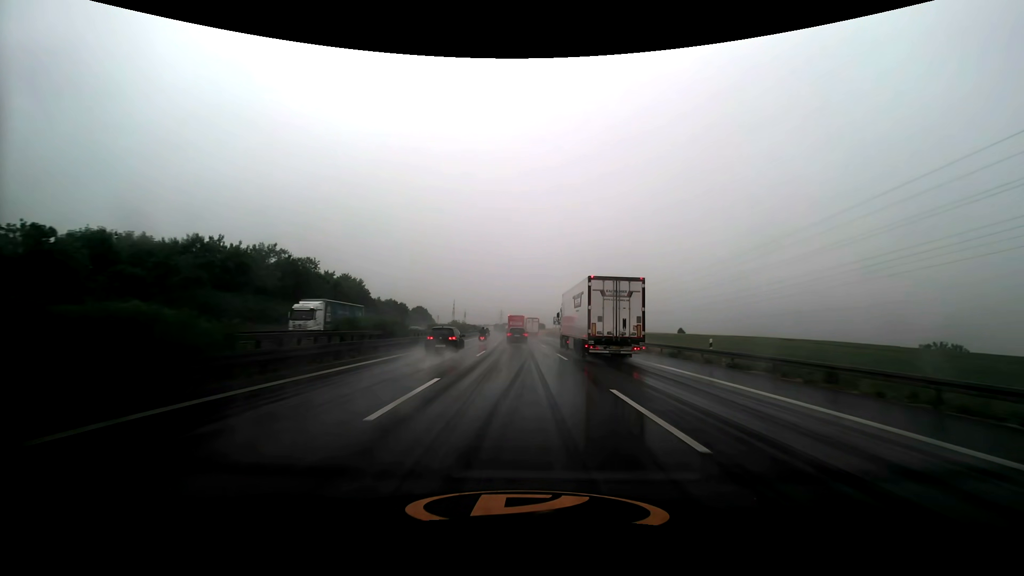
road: motorway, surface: asphalt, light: Day
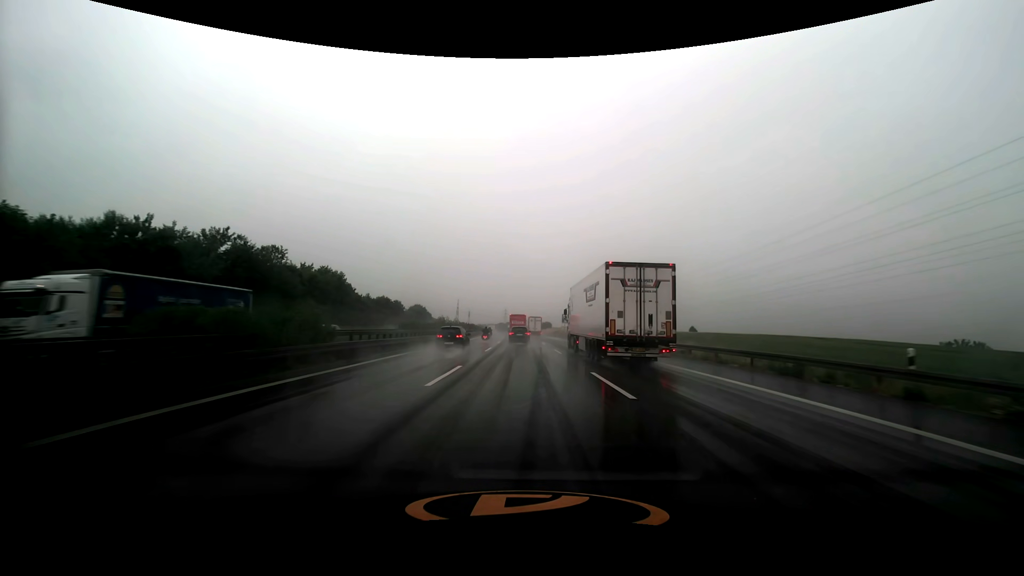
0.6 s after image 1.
(0.0, +13.9) m; -1°
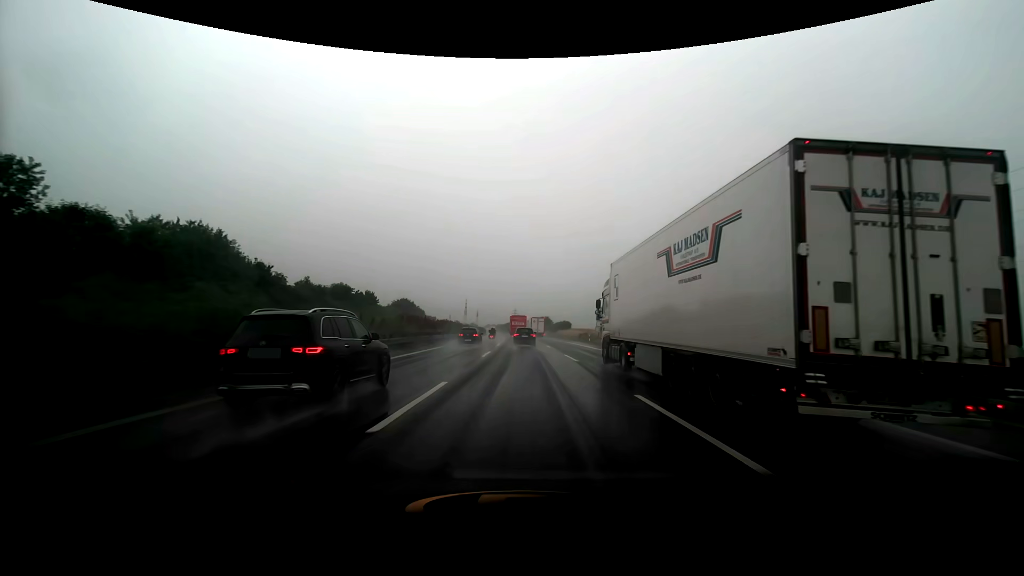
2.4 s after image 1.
(-0.5, +41.3) m; -1°
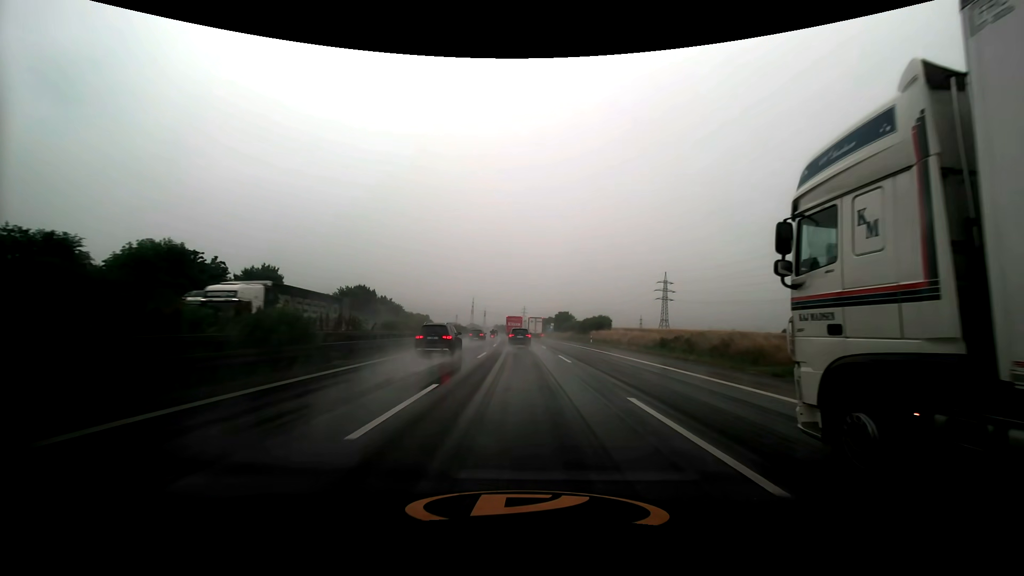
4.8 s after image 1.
(-0.6, +54.6) m; -1°
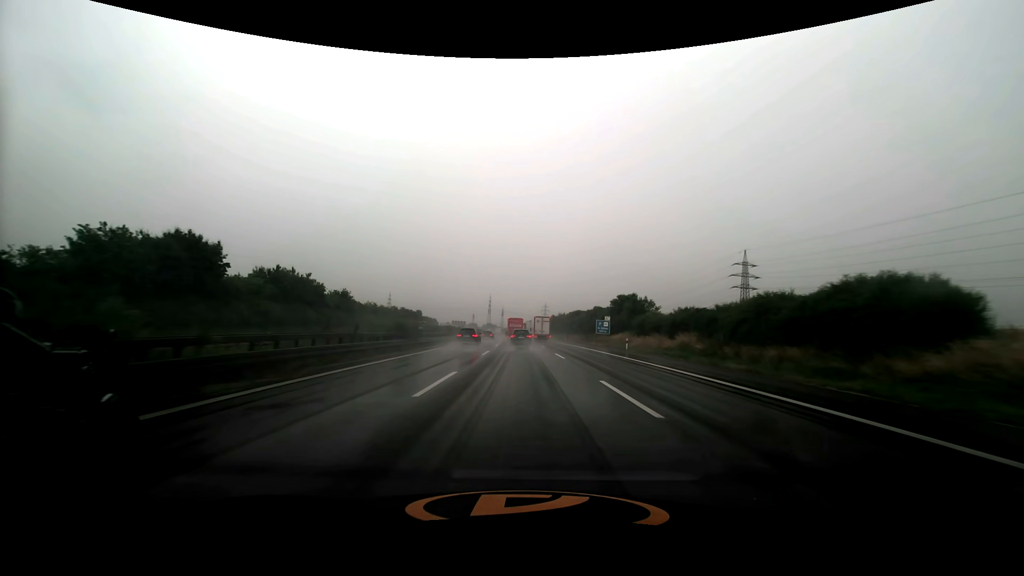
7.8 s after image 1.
(-1.3, +68.5) m; -2°
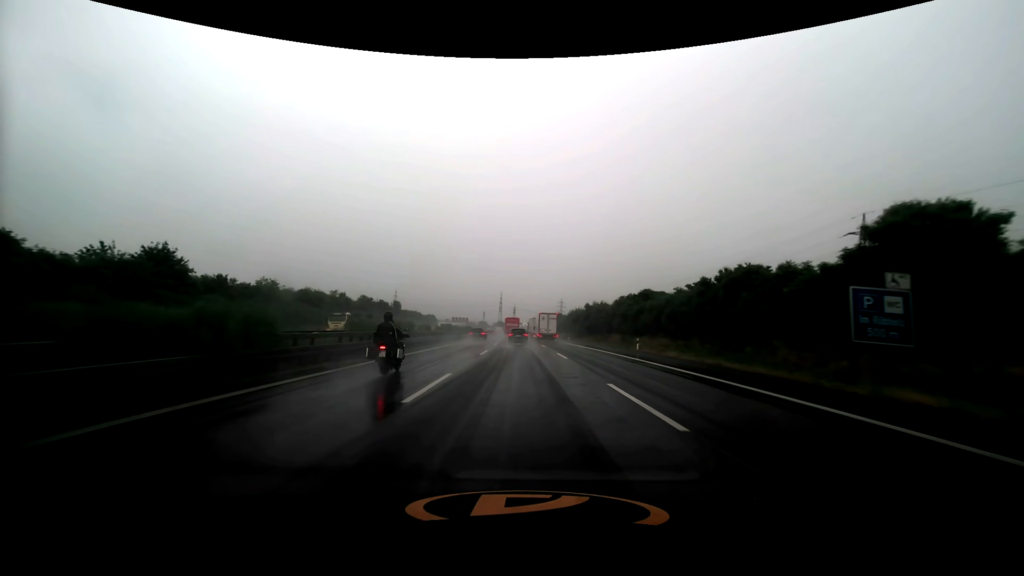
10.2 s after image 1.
(-0.8, +55.4) m; -1°
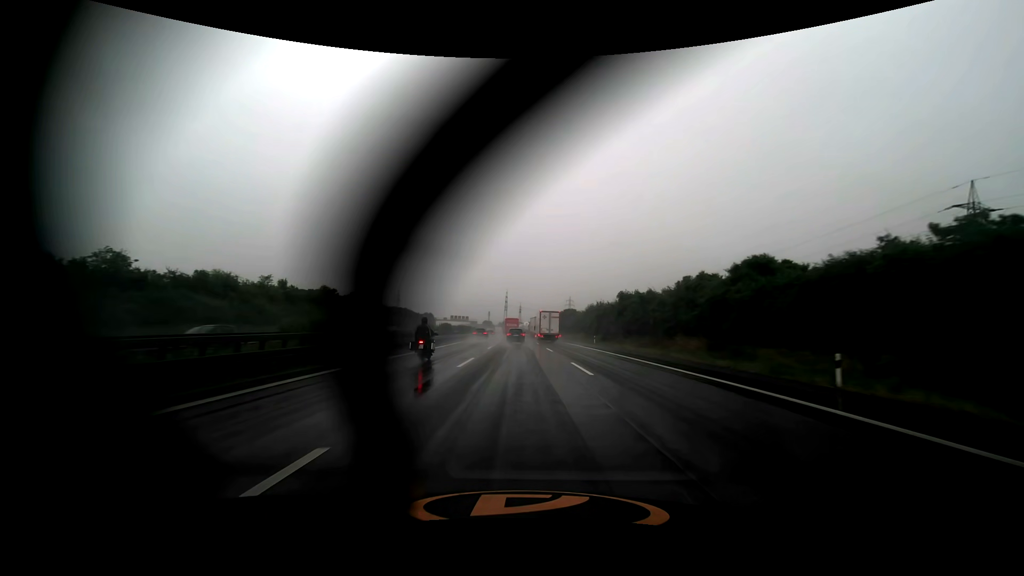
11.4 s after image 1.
(-0.2, +27.5) m; -1°
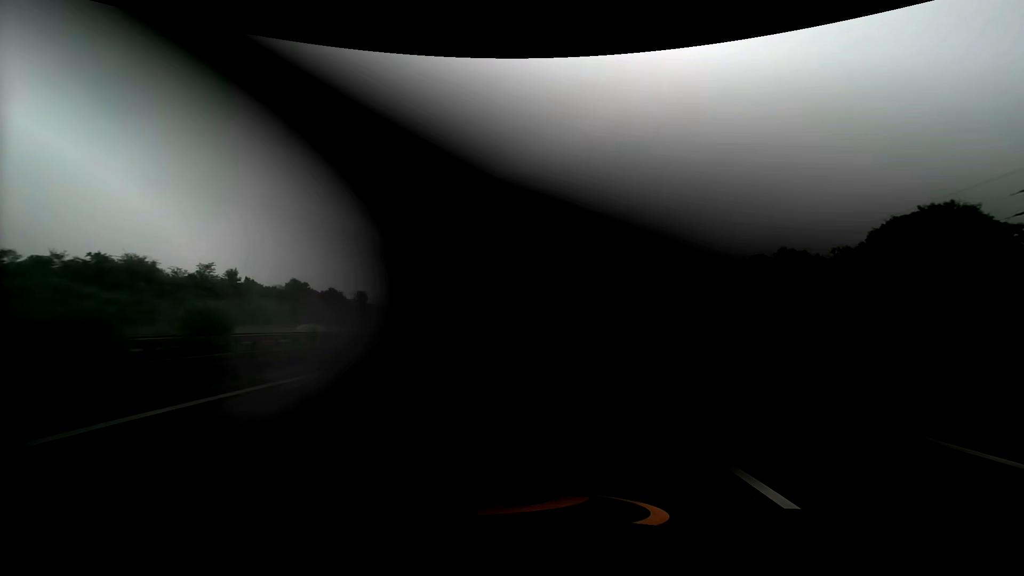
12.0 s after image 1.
(0.0, +13.8) m; 0°
(0, +10) (0, +20) (0, +30) (0, +40) (-1, +50) (-1, +60) (-1, +70) (-2, +80) (-2, +90) (-3, +100) m
